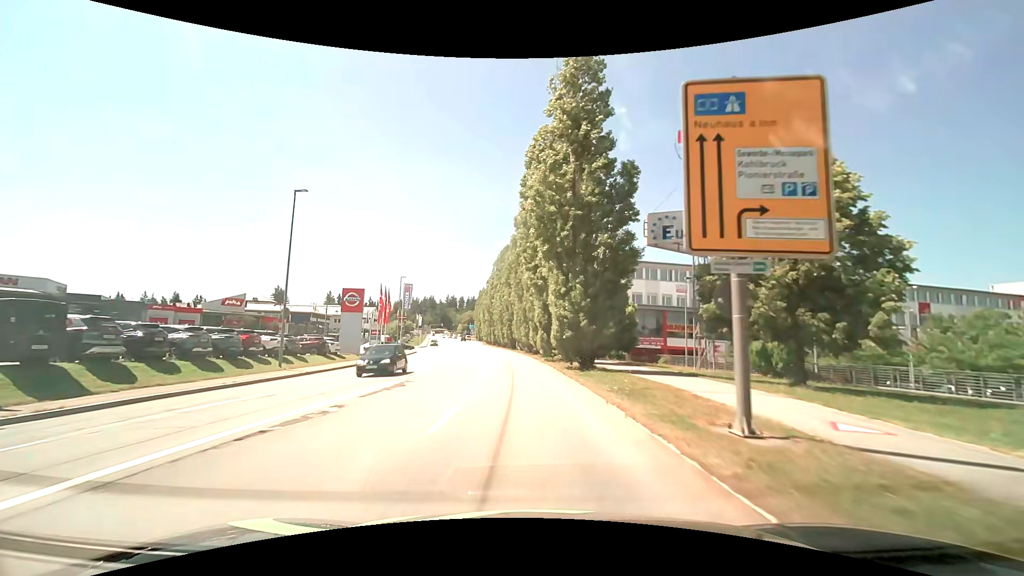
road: tertiary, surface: asphalt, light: Day
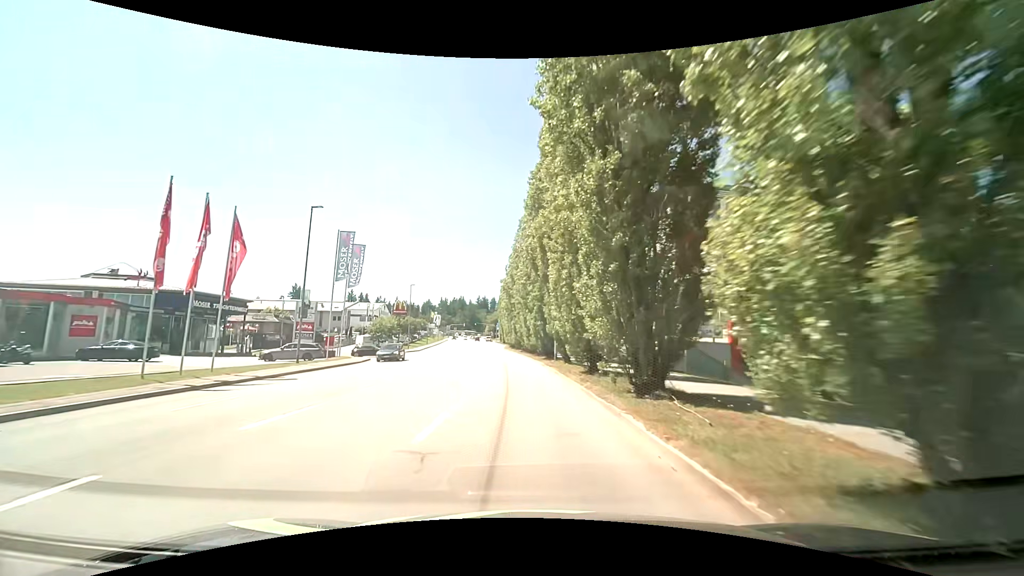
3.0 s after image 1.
(-1.3, +36.9) m; -4°
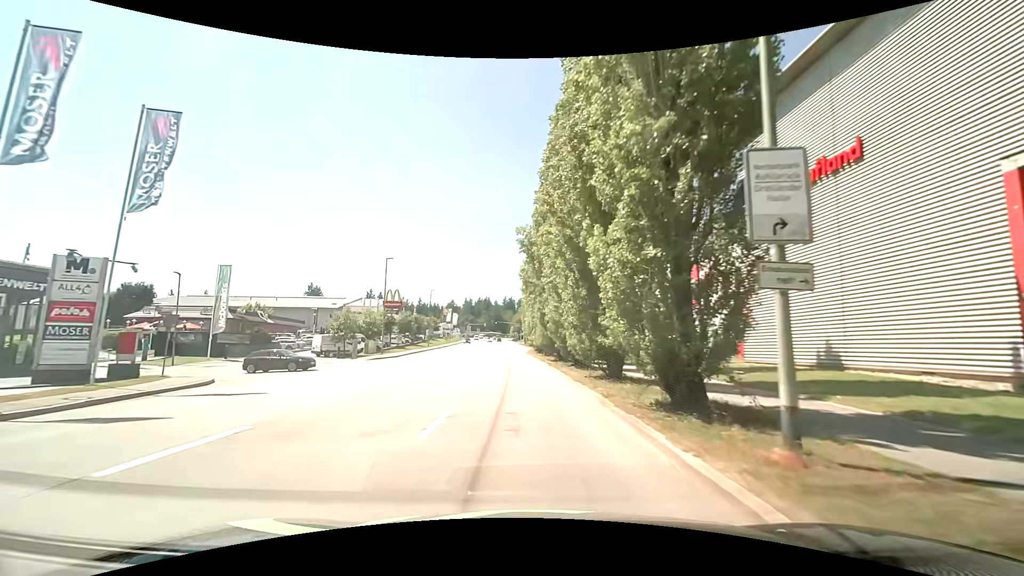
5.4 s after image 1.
(-0.9, +27.1) m; -3°
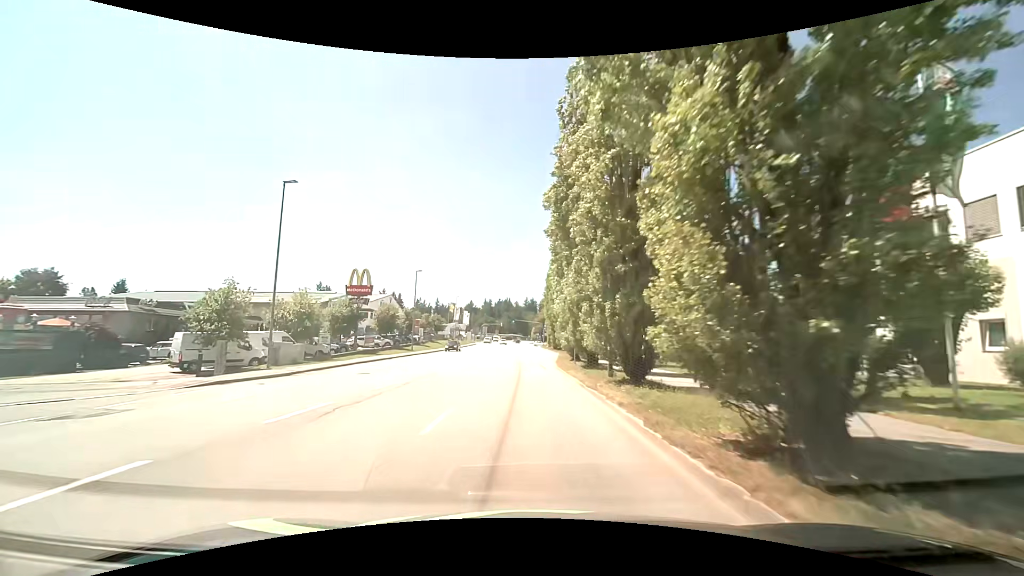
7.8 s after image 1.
(-0.8, +26.7) m; -2°
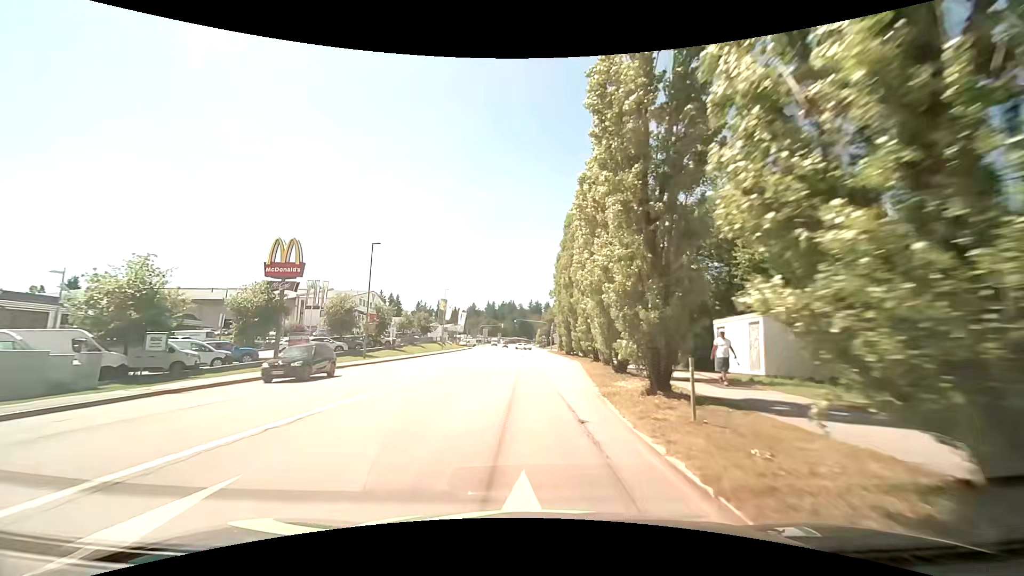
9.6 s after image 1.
(-0.2, +19.1) m; 0°
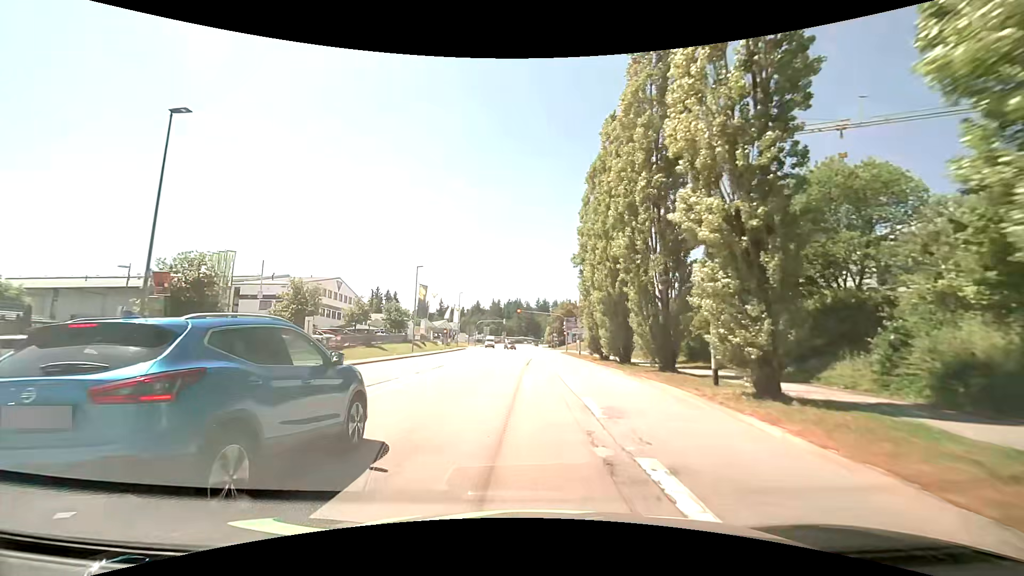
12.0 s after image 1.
(-0.7, +25.6) m; -2°
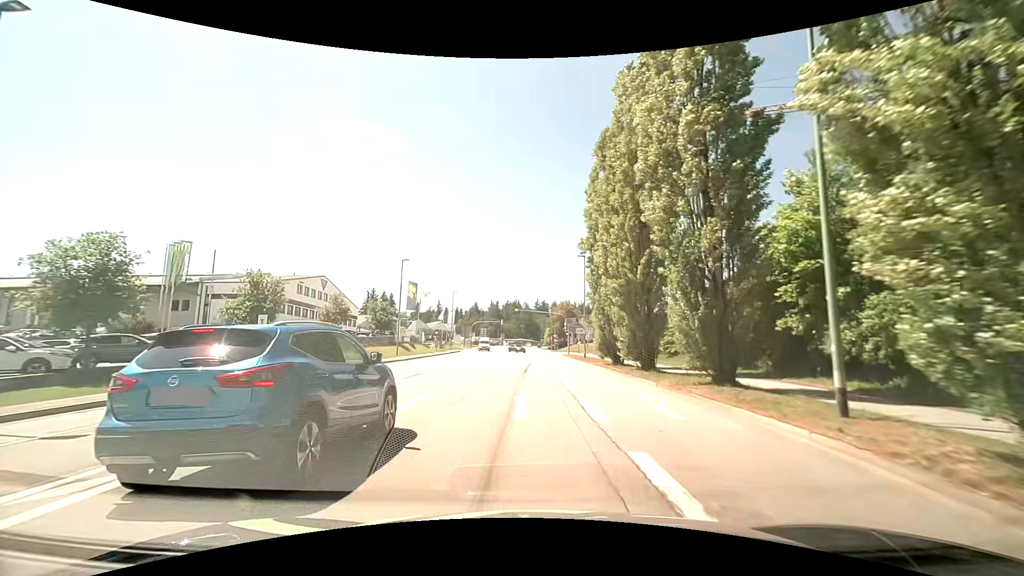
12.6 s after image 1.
(0.0, +6.2) m; 0°
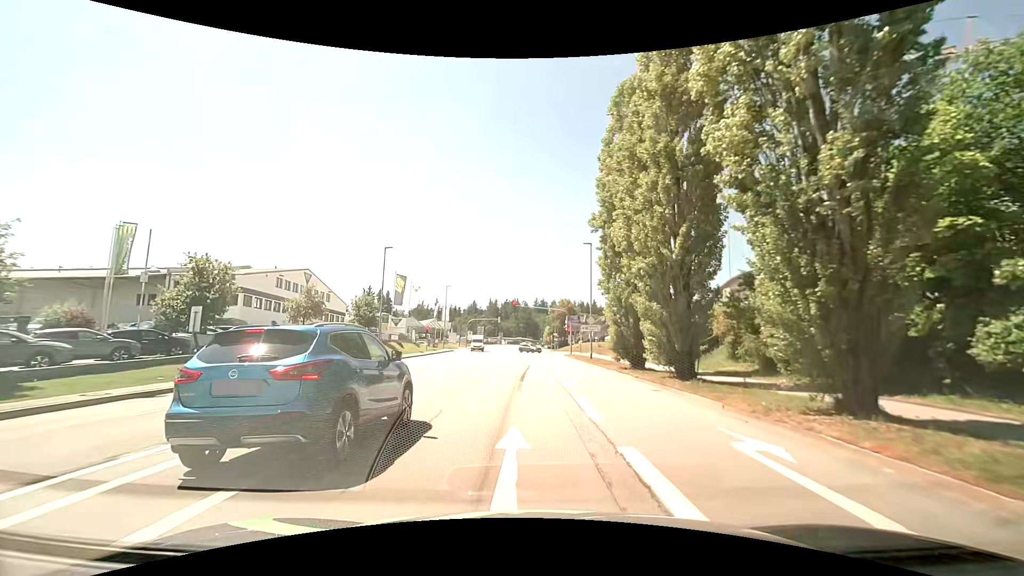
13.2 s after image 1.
(0.0, +6.0) m; 0°
